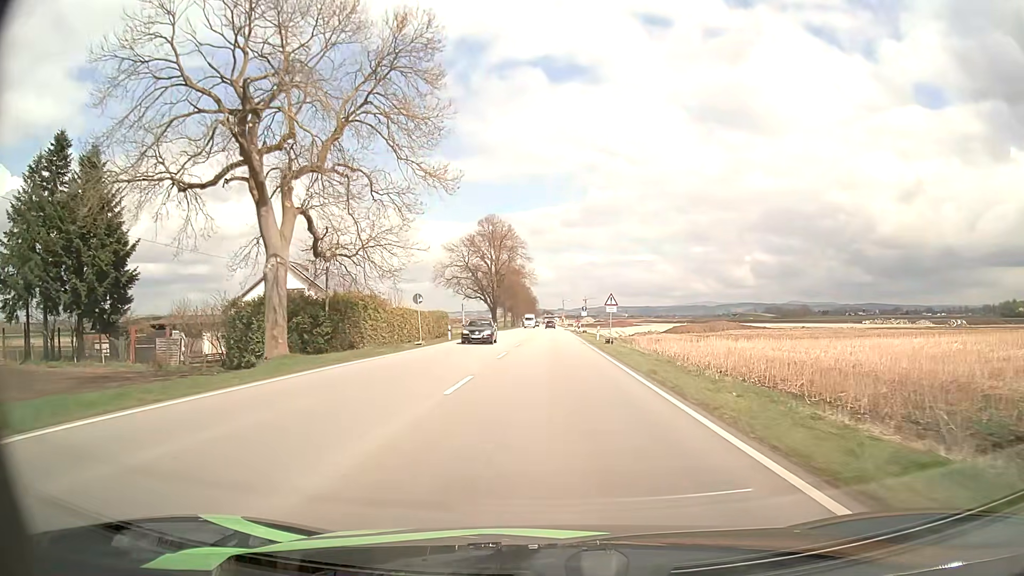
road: primary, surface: asphalt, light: Day
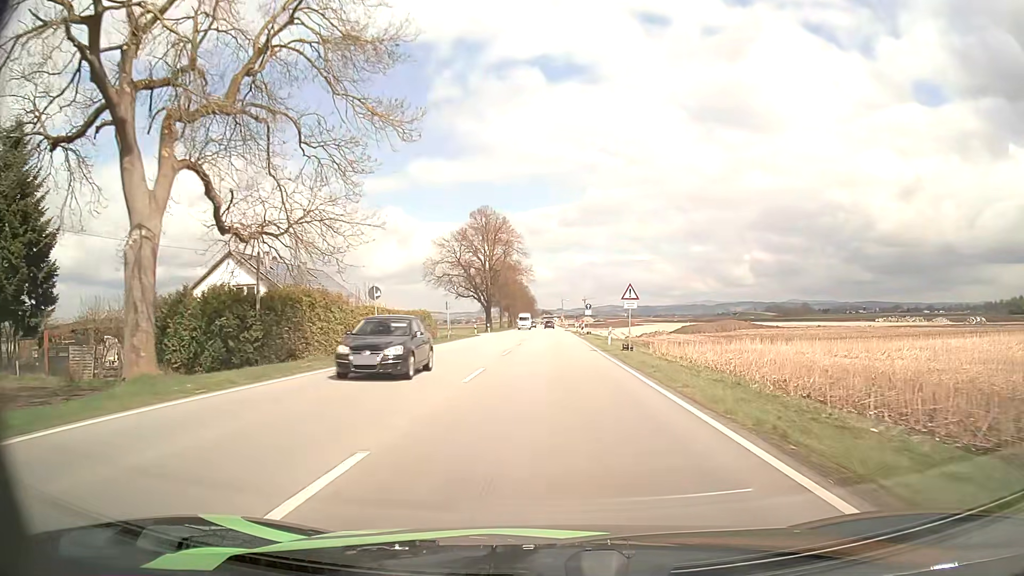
(+0.1, +9.5) m; 0°
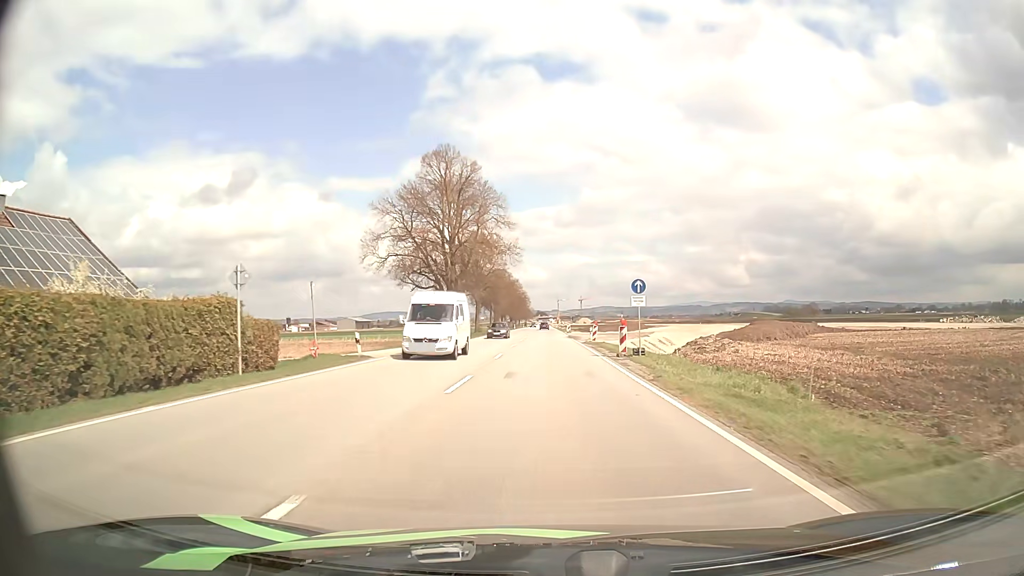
(0.0, +37.8) m; 0°
(0, +10) (0, +20) (0, +30) (0, +40) (0, +50) (0, +60) (0, +70) (0, +80) (0, +90) (0, +100) m
